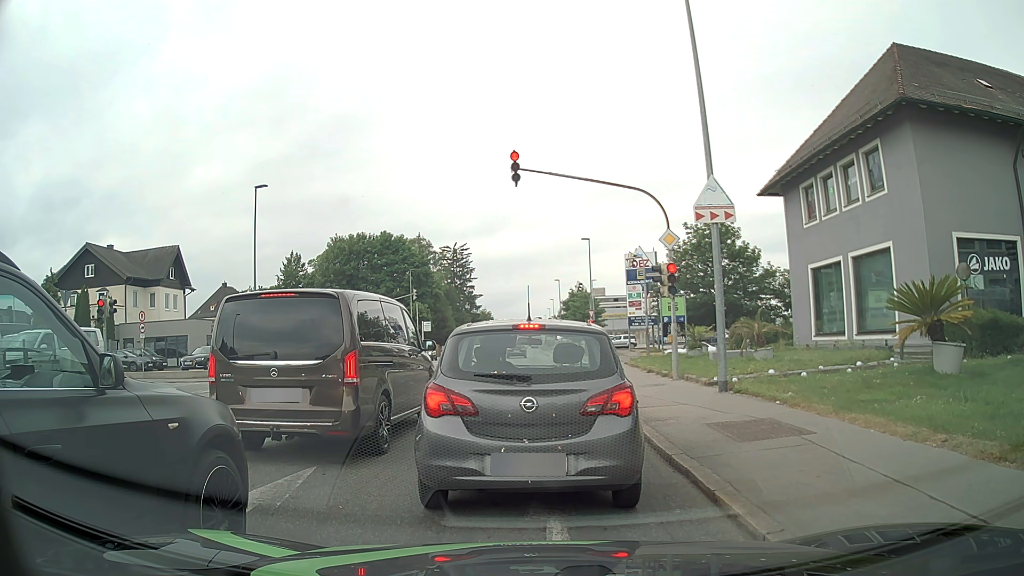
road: tertiary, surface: asphalt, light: Day
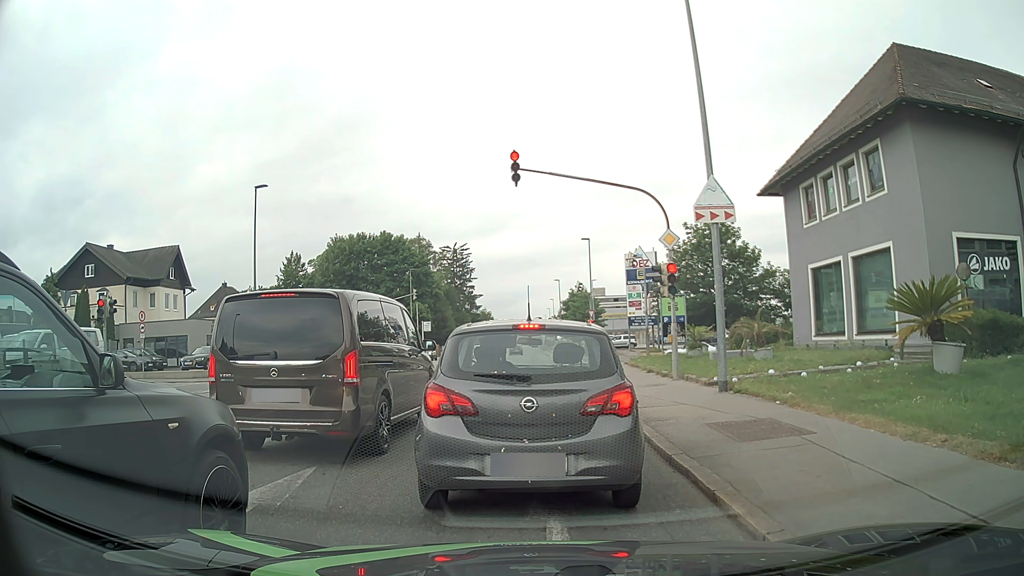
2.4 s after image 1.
(0.0, 0.0) m; 0°
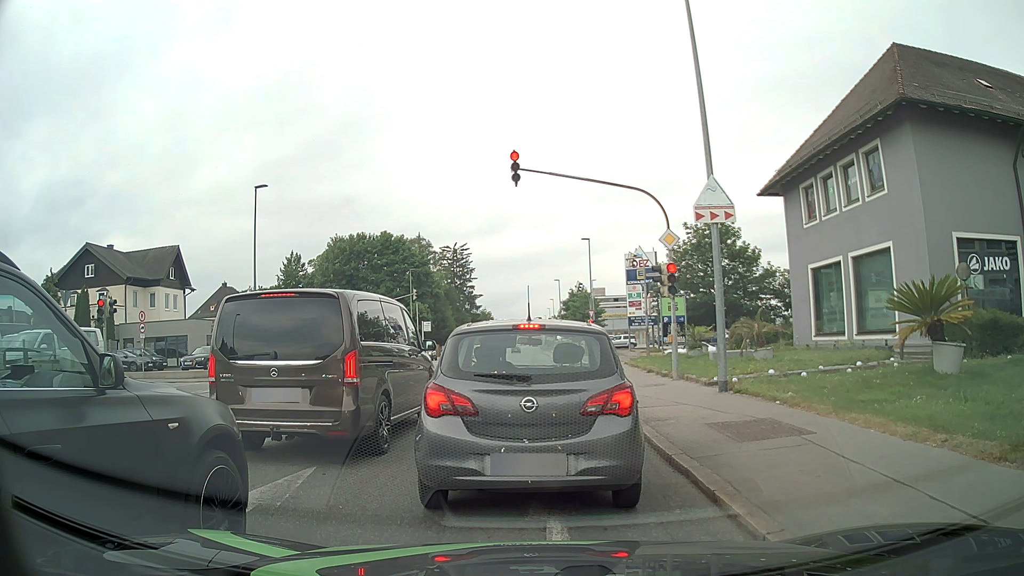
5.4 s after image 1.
(0.0, 0.0) m; 0°
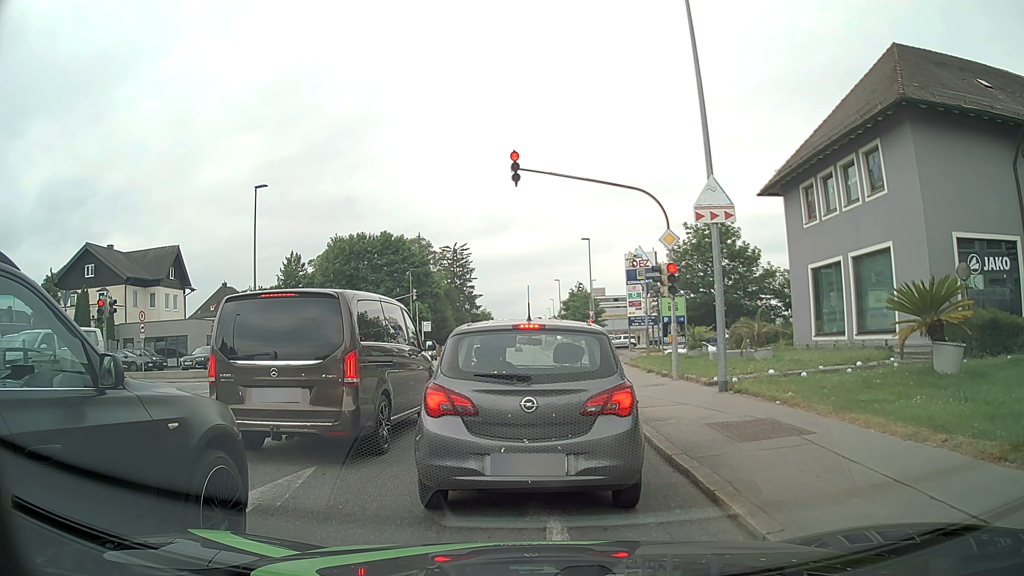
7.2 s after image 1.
(0.0, 0.0) m; 0°
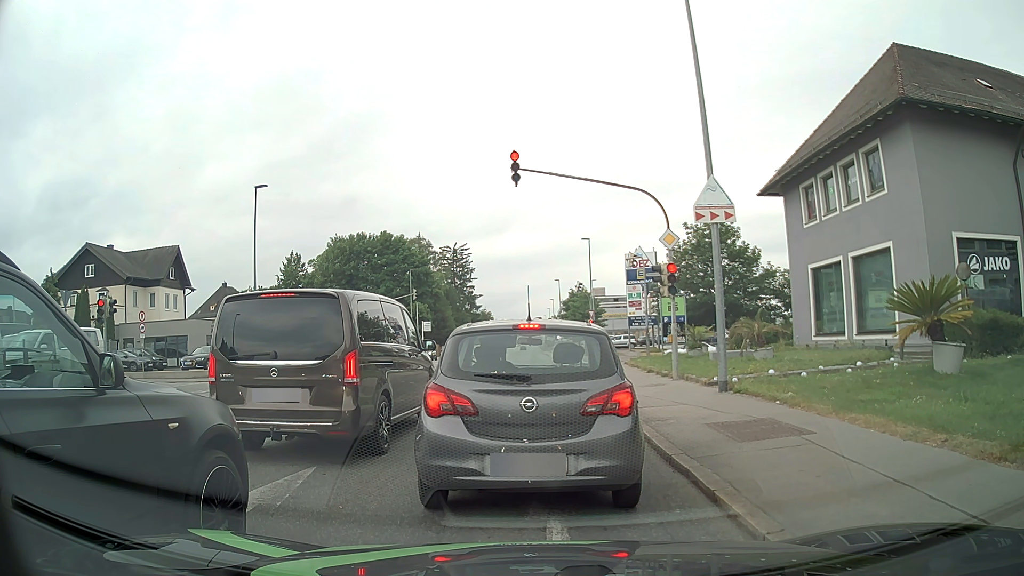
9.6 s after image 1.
(0.0, 0.0) m; 0°
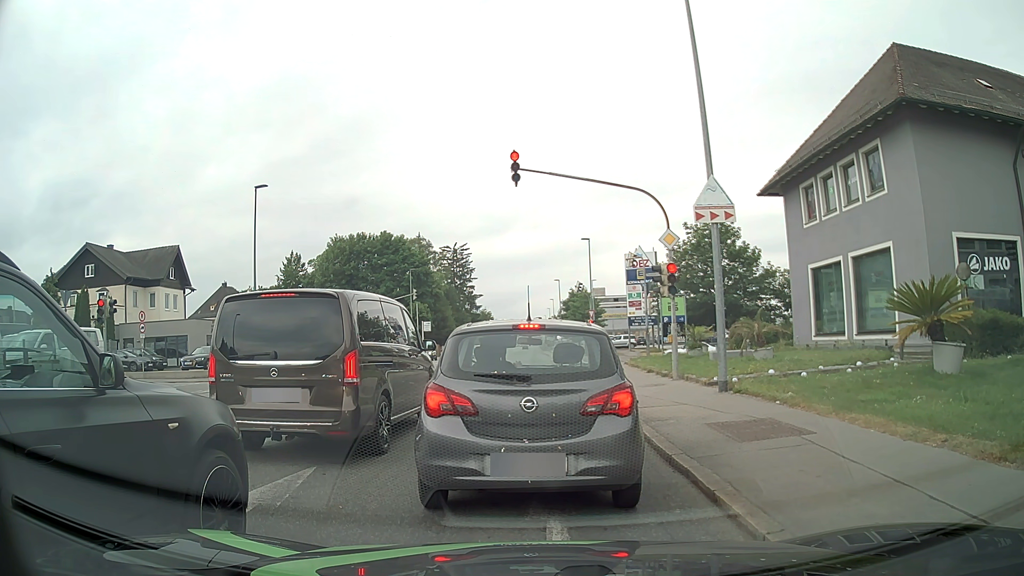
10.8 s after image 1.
(0.0, 0.0) m; 0°
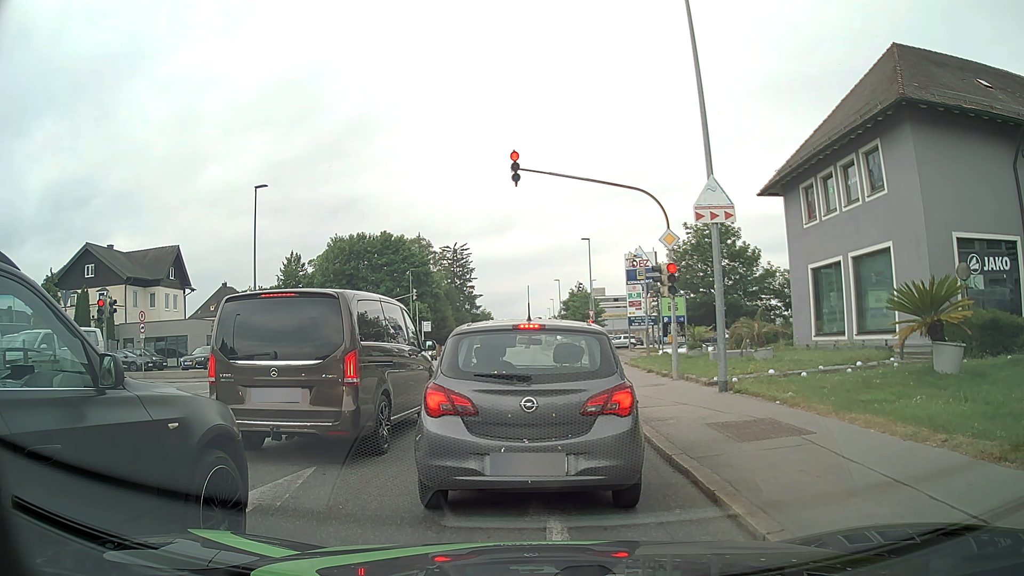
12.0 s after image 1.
(0.0, 0.0) m; 0°
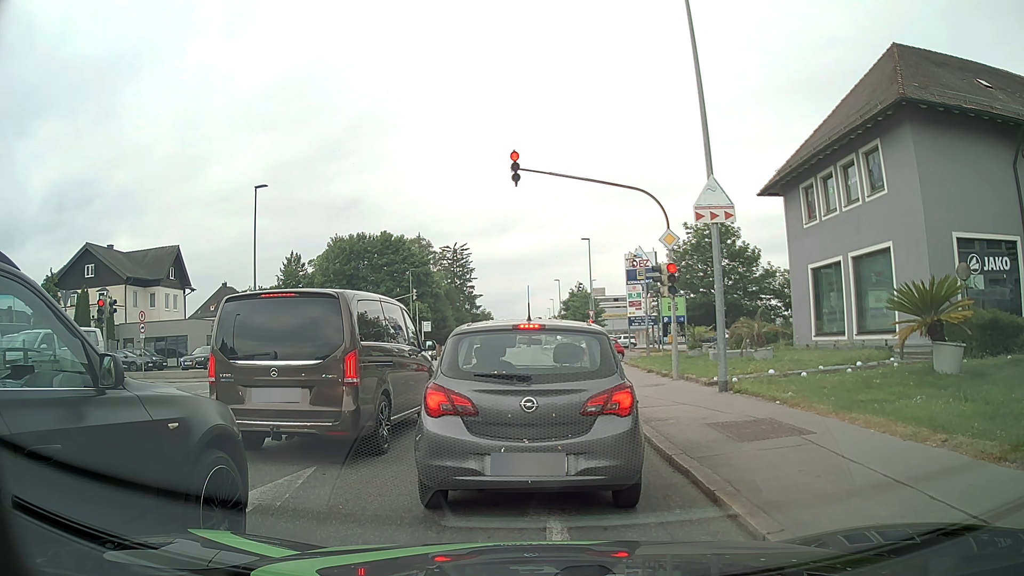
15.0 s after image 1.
(0.0, 0.0) m; 0°
